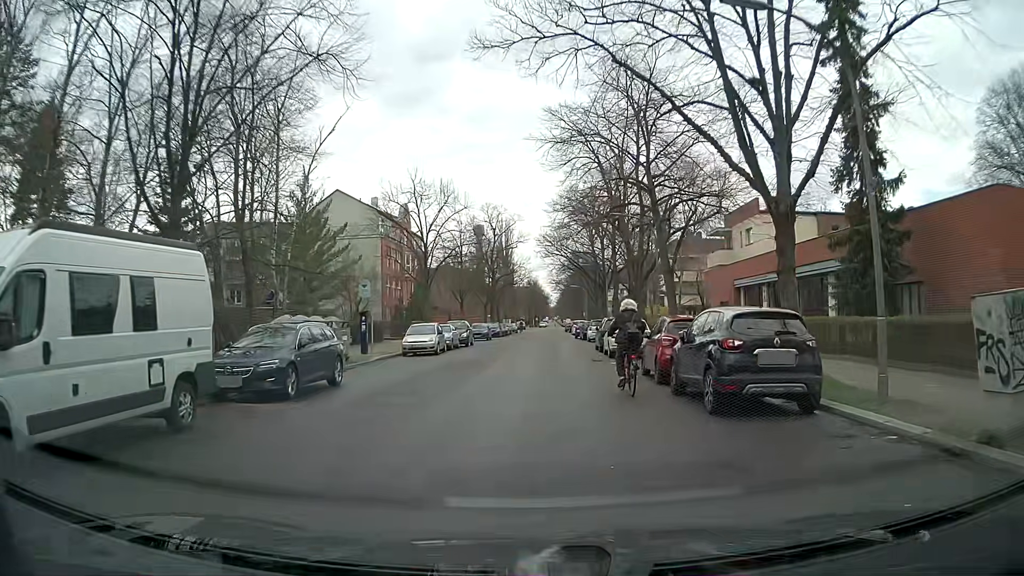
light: Day
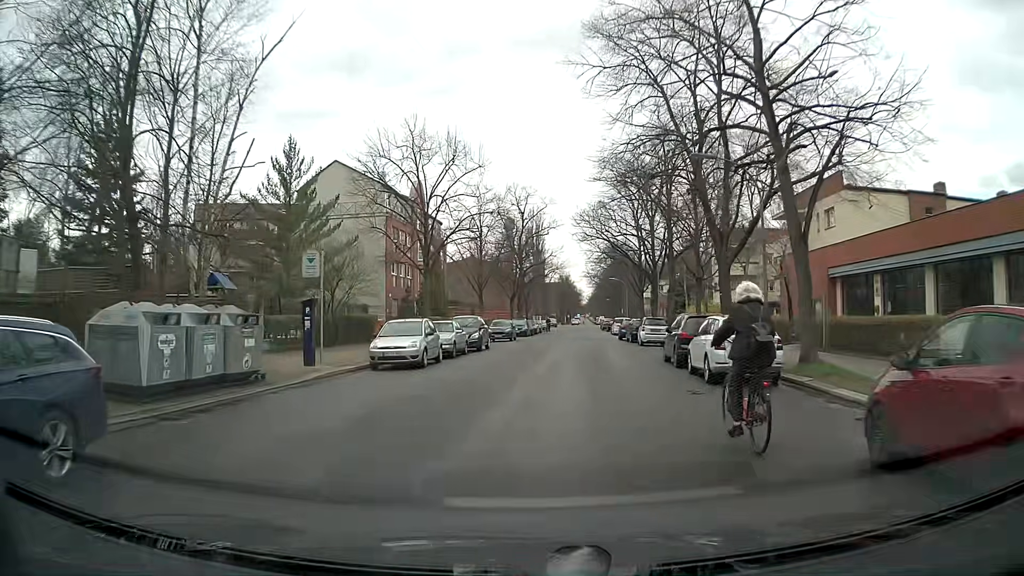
(-0.1, +11.2) m; -2°
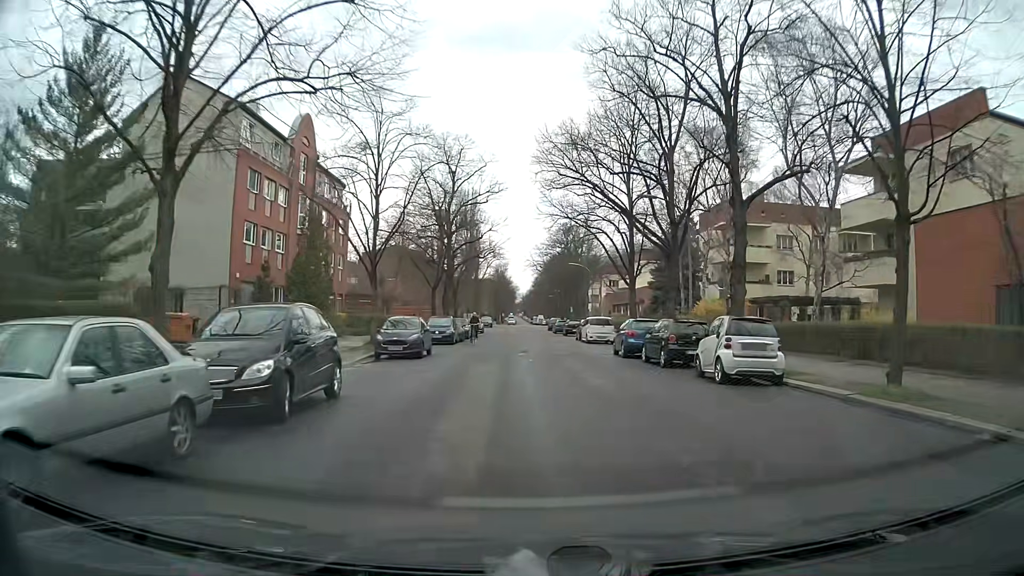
(-0.2, +21.4) m; +5°
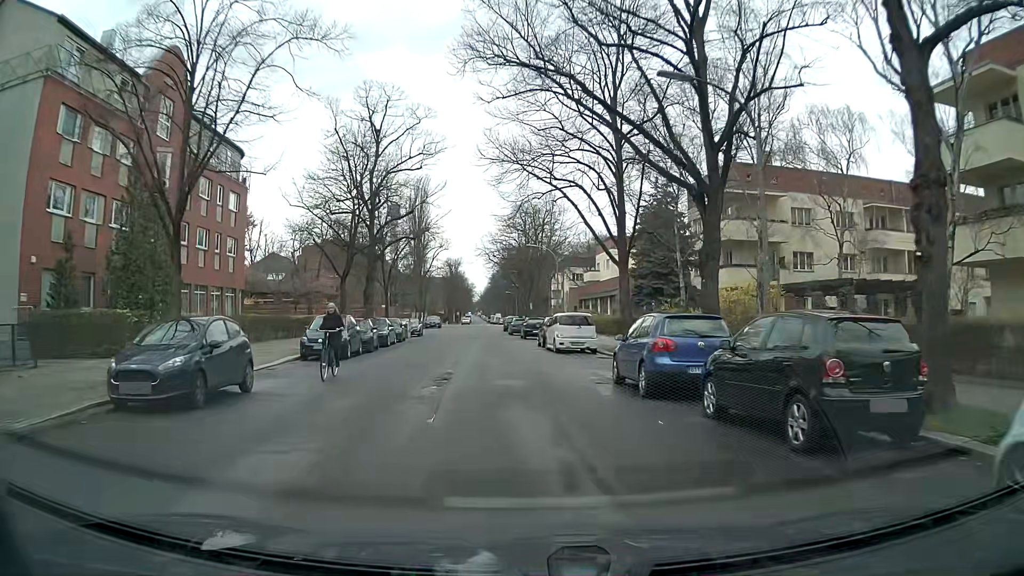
(+0.9, +13.5) m; +3°
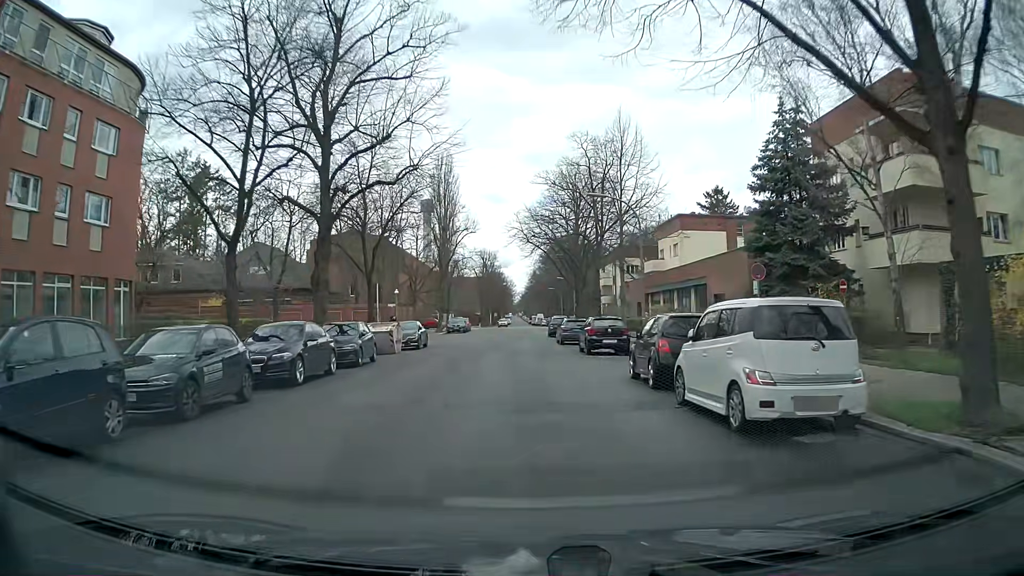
(-0.5, +18.9) m; -3°
(0, +10) (0, +20) (0, +30) (0, +40) (0, +50) (0, +60) (0, +70) (+1, +80) (+1, +90) (+1, +100) m
